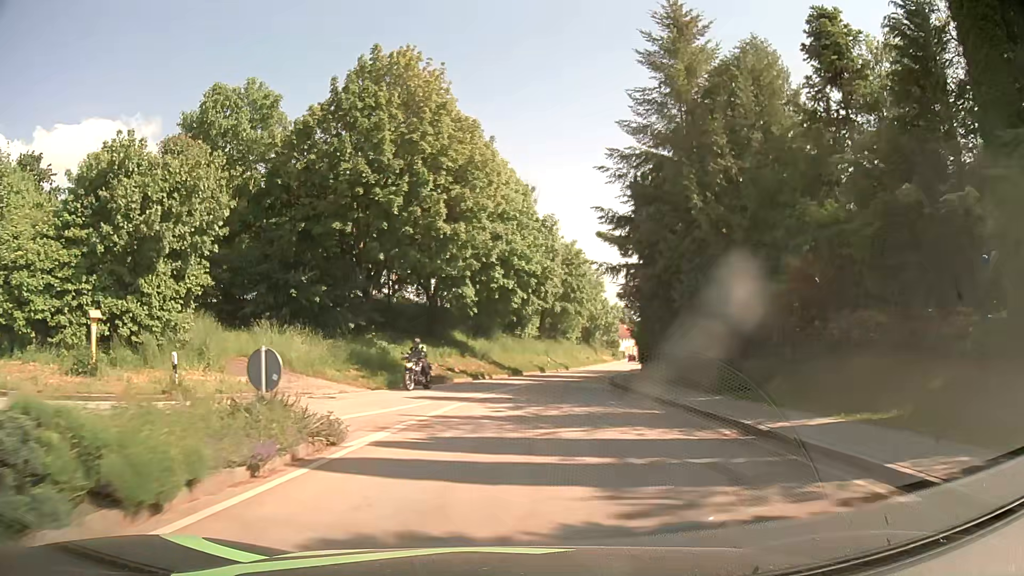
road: tertiary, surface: asphalt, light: Day
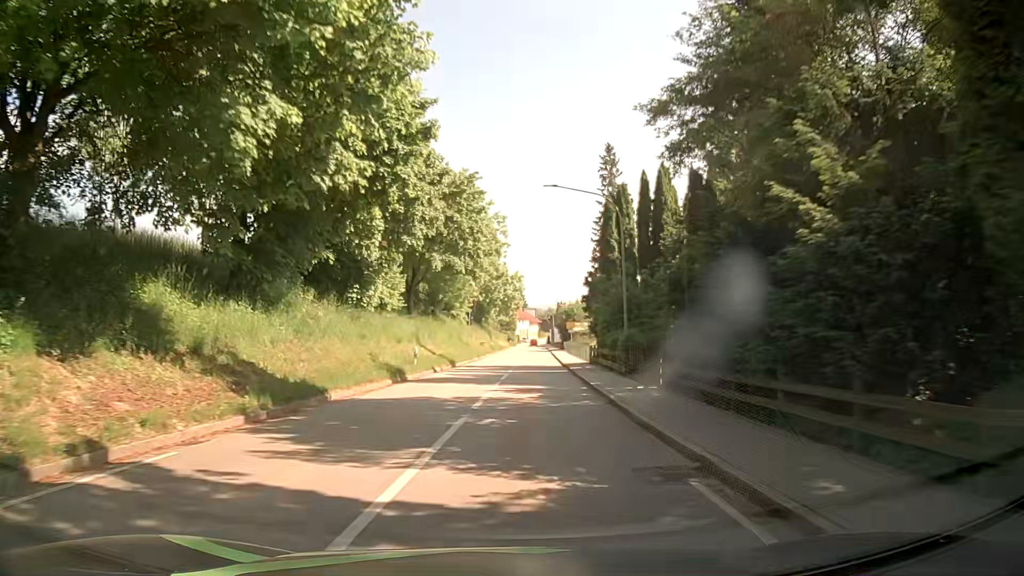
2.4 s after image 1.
(+2.1, +30.6) m; +10°
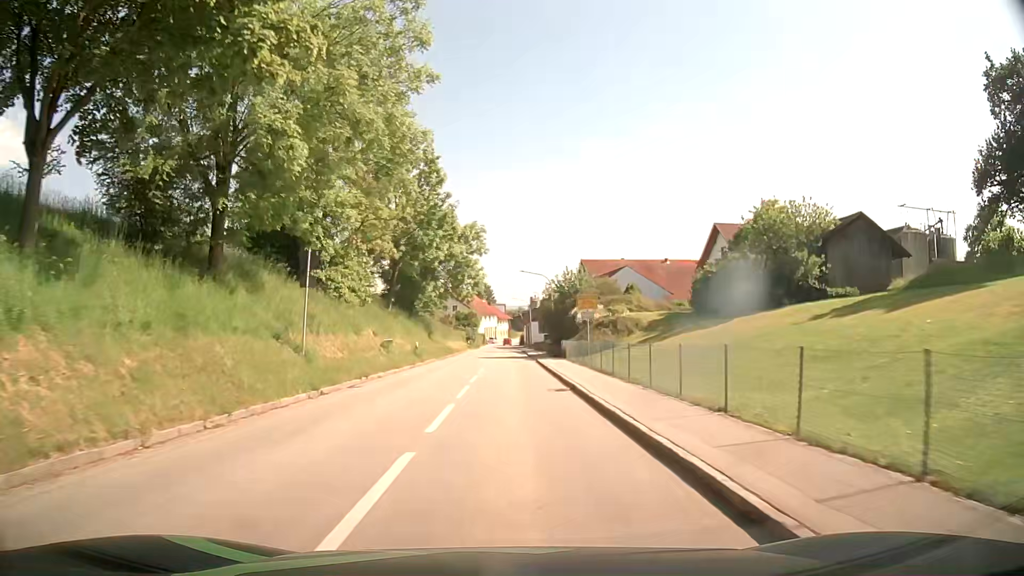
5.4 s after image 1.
(+1.3, +40.3) m; +1°
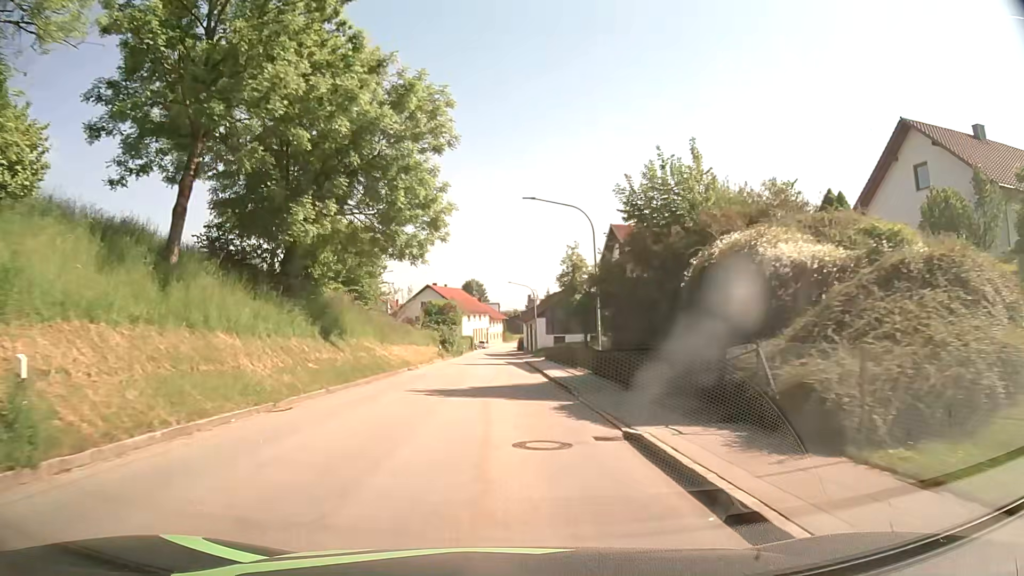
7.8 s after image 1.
(+0.6, +32.5) m; +1°
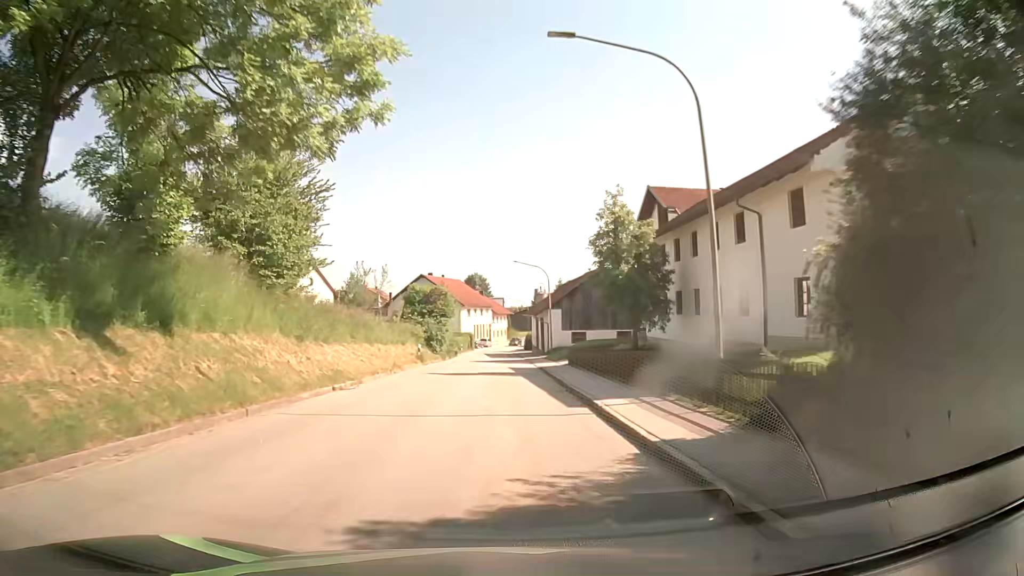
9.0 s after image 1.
(0.0, +16.0) m; 0°
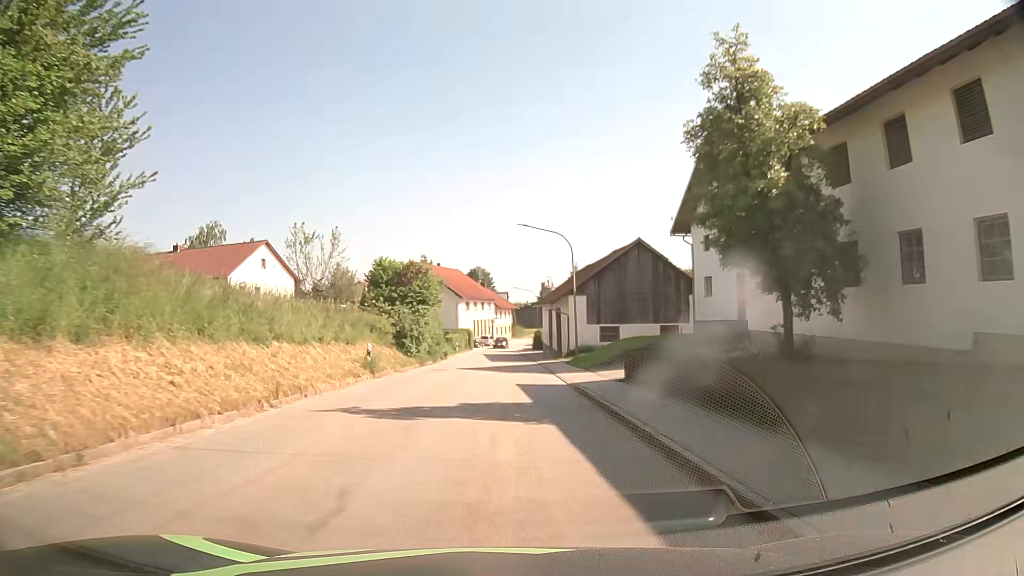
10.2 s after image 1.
(0.0, +15.9) m; 0°
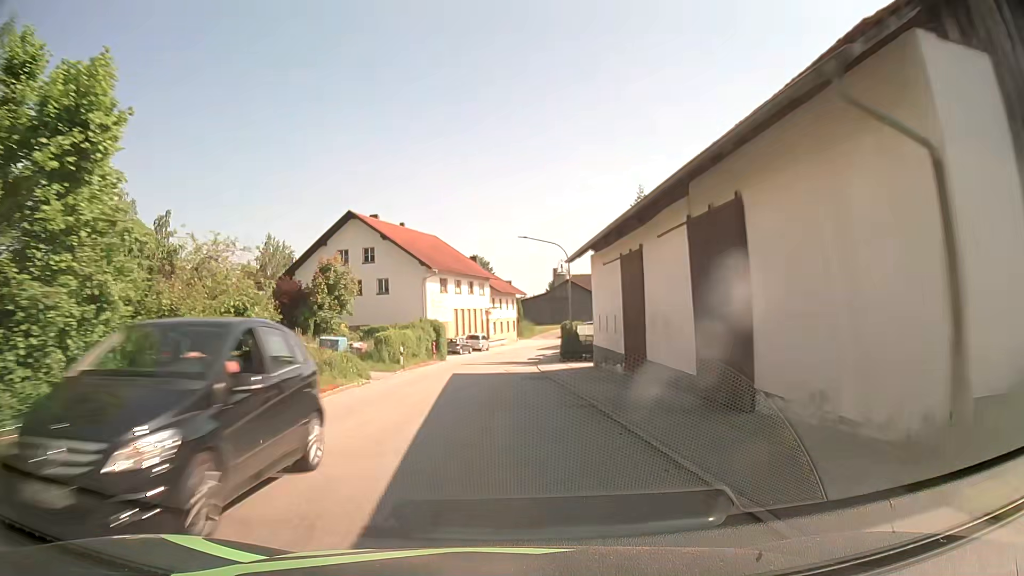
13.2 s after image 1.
(-0.4, +39.8) m; -1°
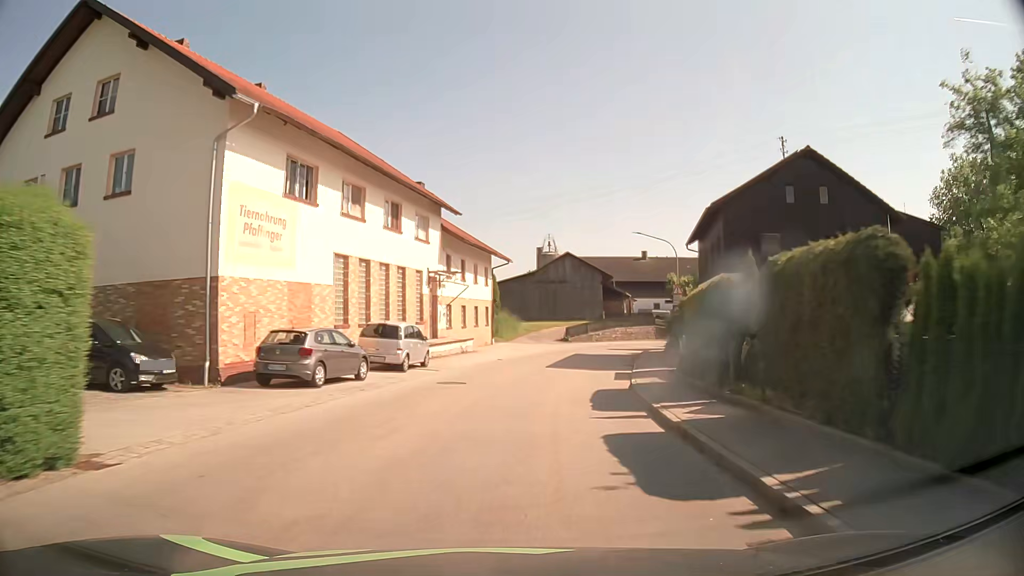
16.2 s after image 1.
(-0.3, +39.6) m; +2°
(0, +10) (+2, +20) (+3, +30) (+6, +39) (+9, +49) (+14, +58) (+20, +65) (+27, +73) (+34, +80) (+41, +87) m
